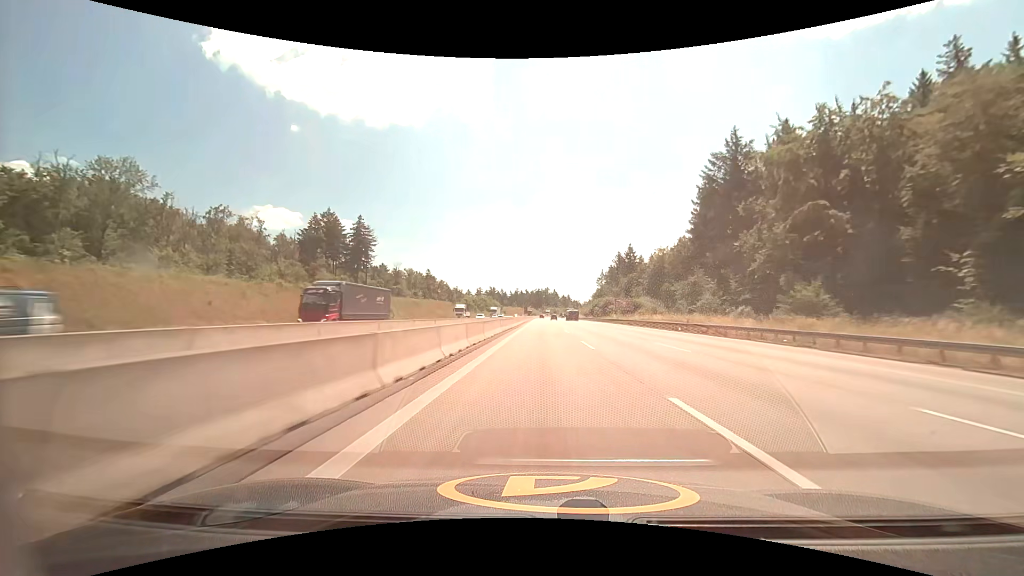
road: motorway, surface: asphalt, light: Day
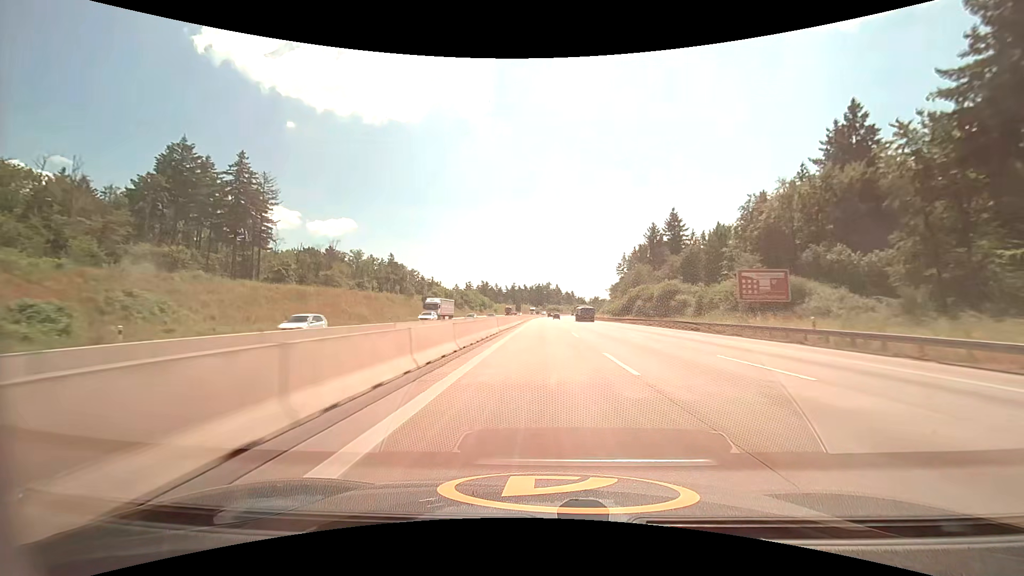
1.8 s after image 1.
(-0.1, +63.0) m; 0°
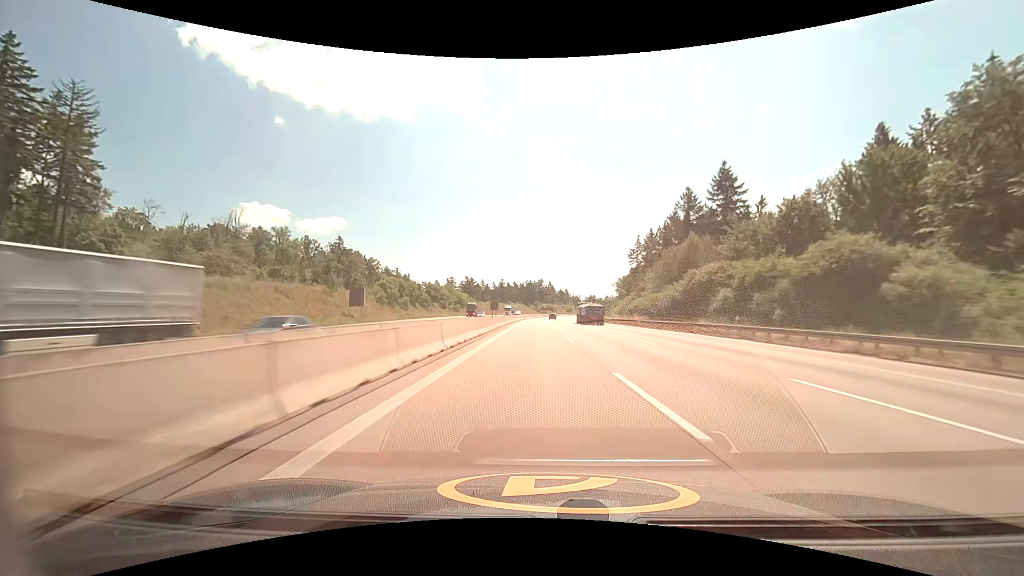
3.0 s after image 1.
(+0.3, +41.6) m; +1°
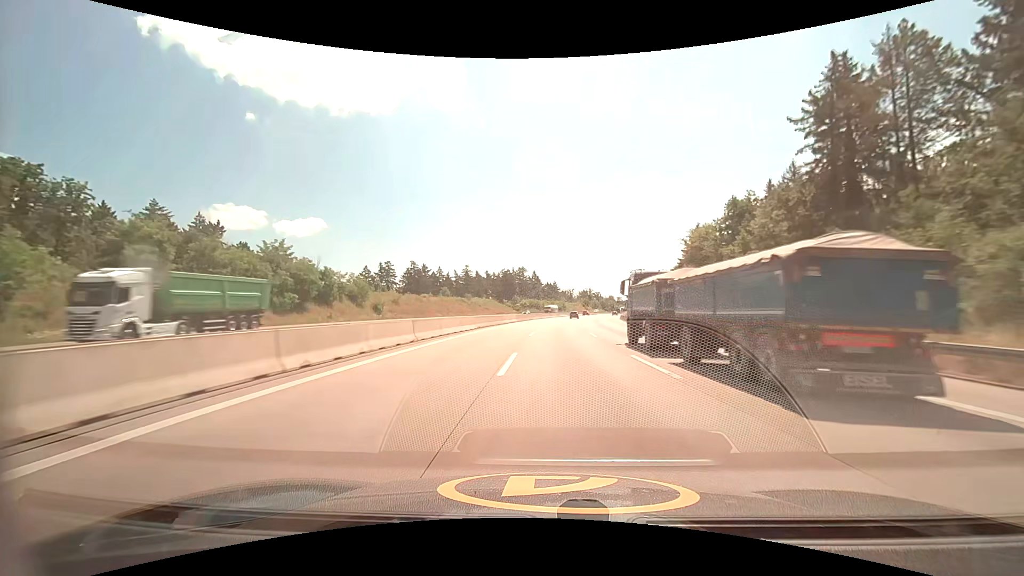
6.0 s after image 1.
(+1.6, +102.4) m; +2°
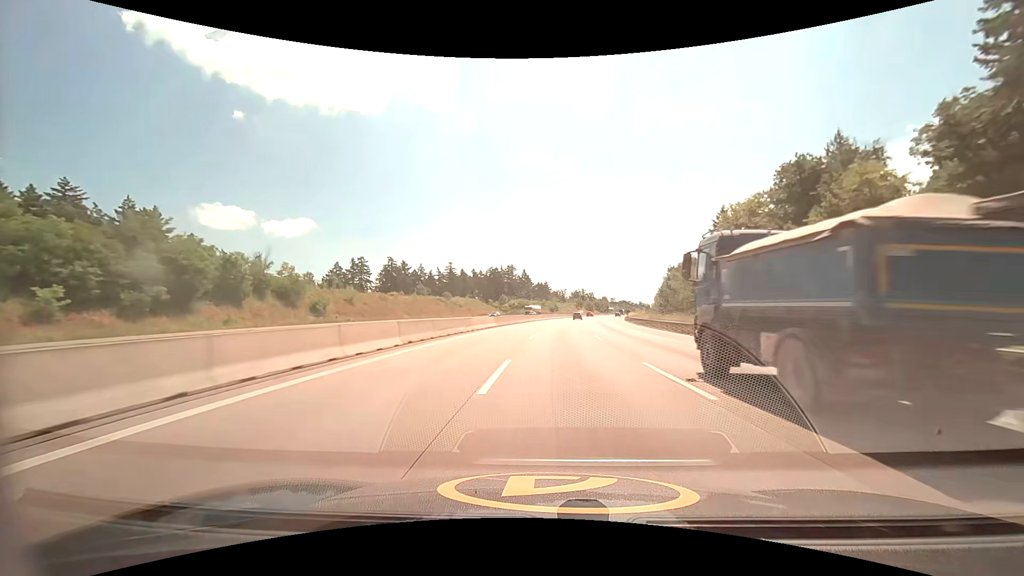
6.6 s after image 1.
(+0.2, +20.2) m; +1°
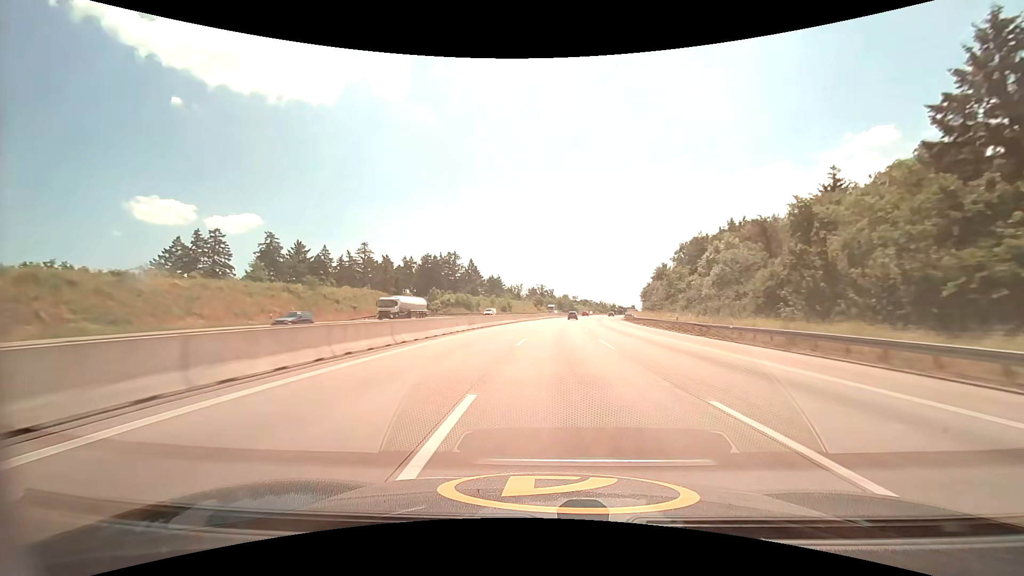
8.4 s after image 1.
(+2.5, +59.7) m; +5°
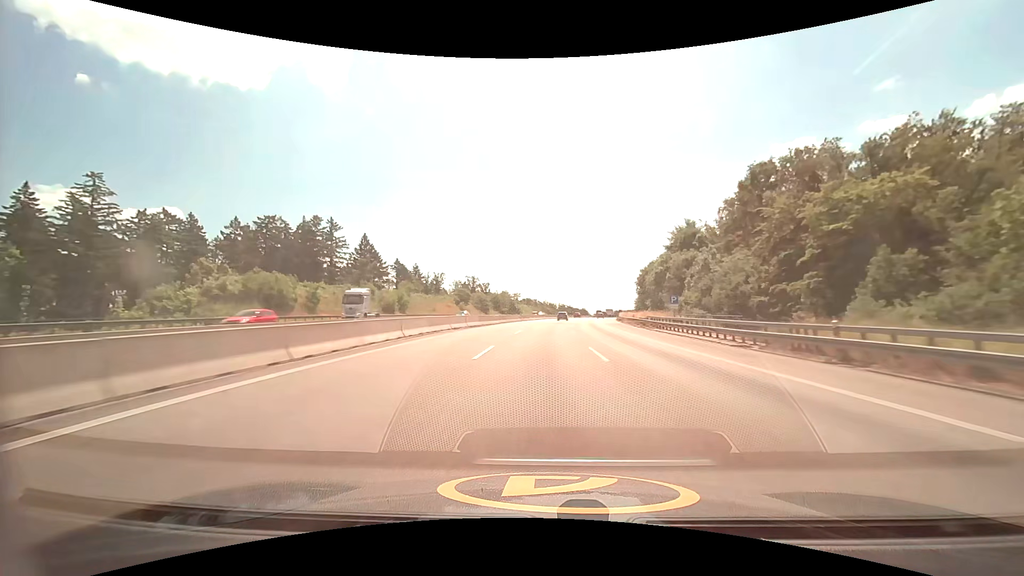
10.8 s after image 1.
(+4.7, +77.9) m; +7°
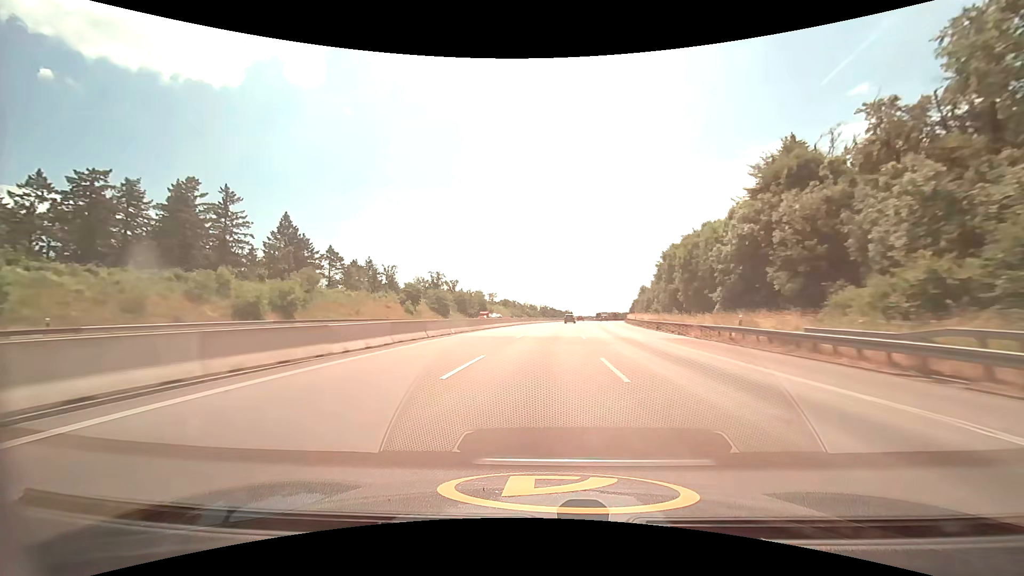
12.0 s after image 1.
(+0.9, +39.0) m; +2°
(0, +10) (0, +20) (0, +30) (+1, +40) (+1, +50) (+2, +60) (+3, +70) (+5, +80) (+6, +90) (+7, +100) m
